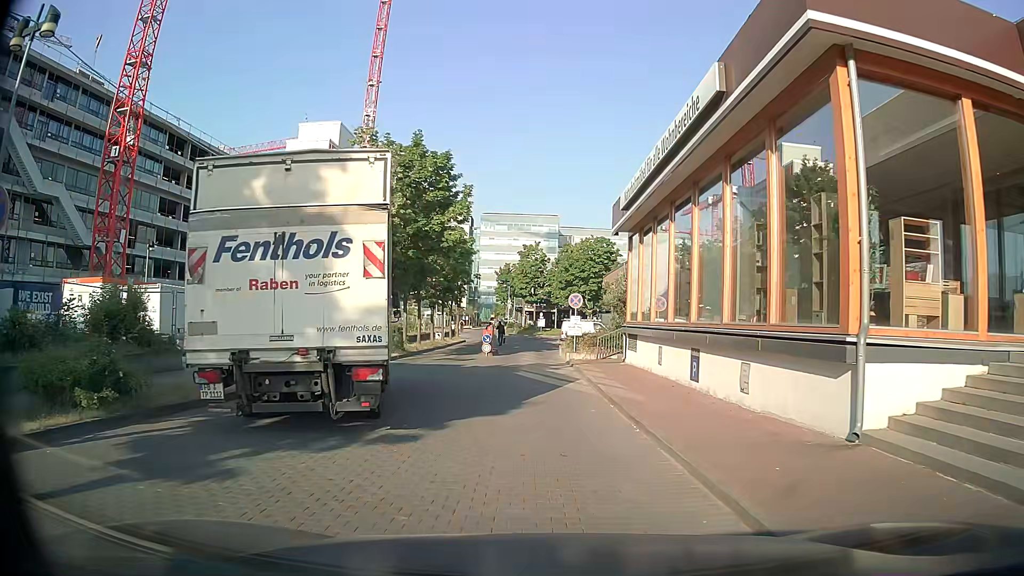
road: service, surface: paving_stones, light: Day
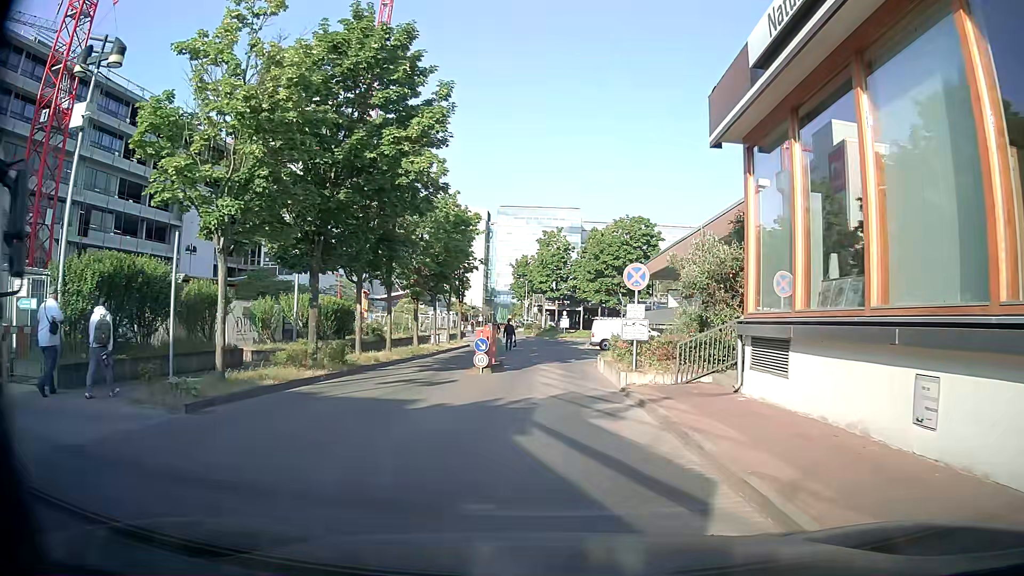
(-0.2, +12.6) m; -1°
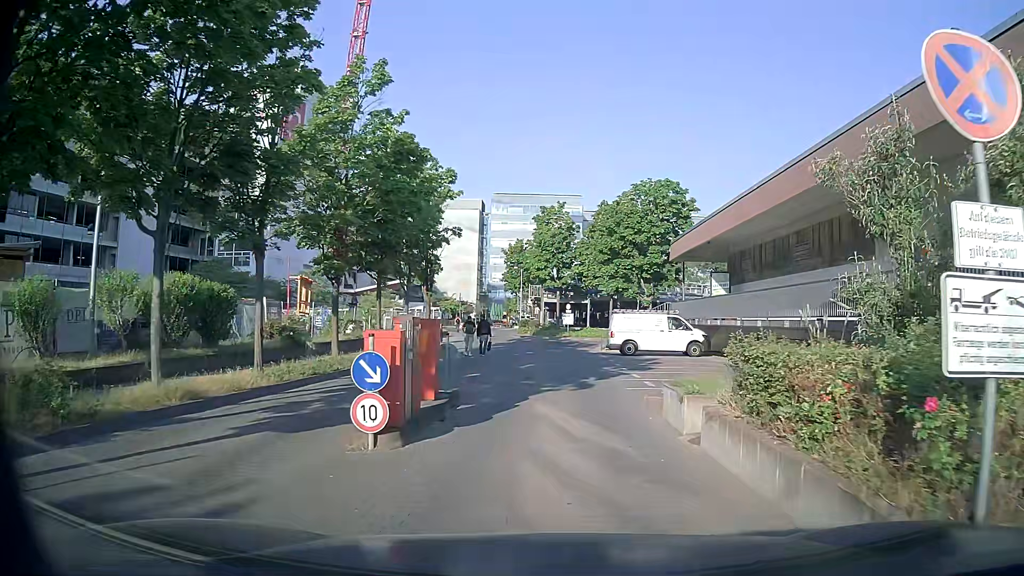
(0.0, +12.5) m; 0°
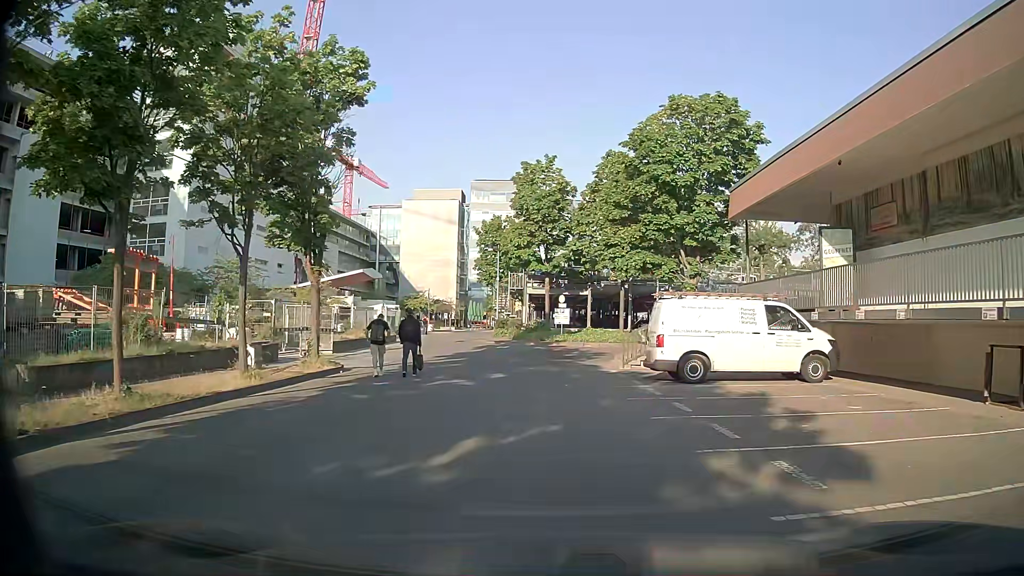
(+0.1, +15.6) m; 0°
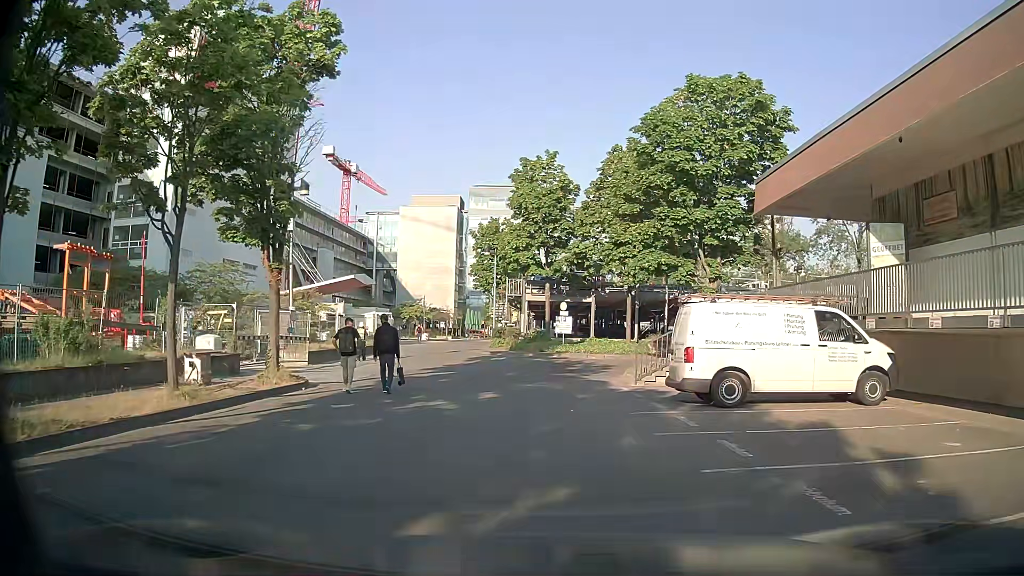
(0.0, +3.1) m; +1°
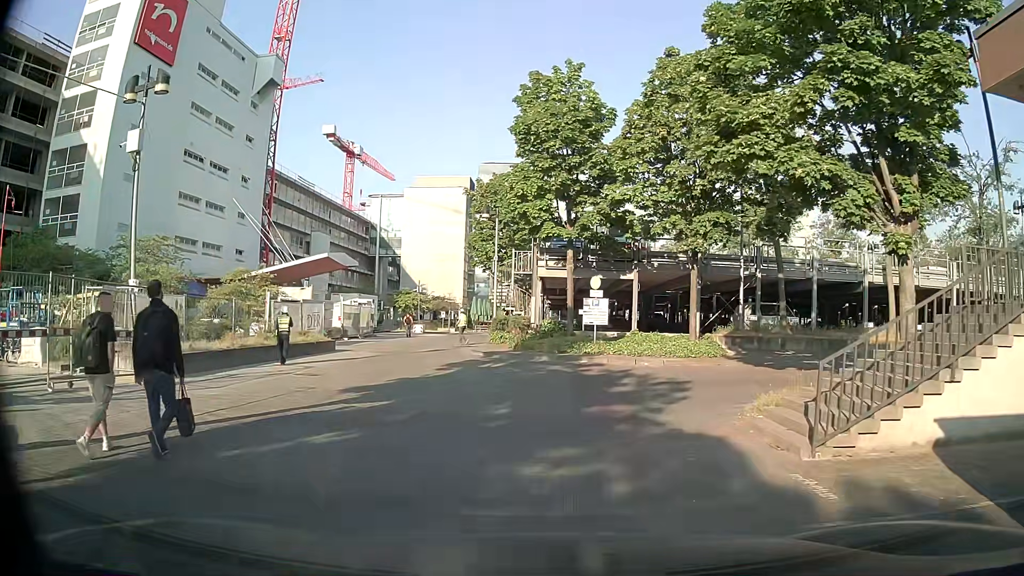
(-0.1, +12.0) m; -2°
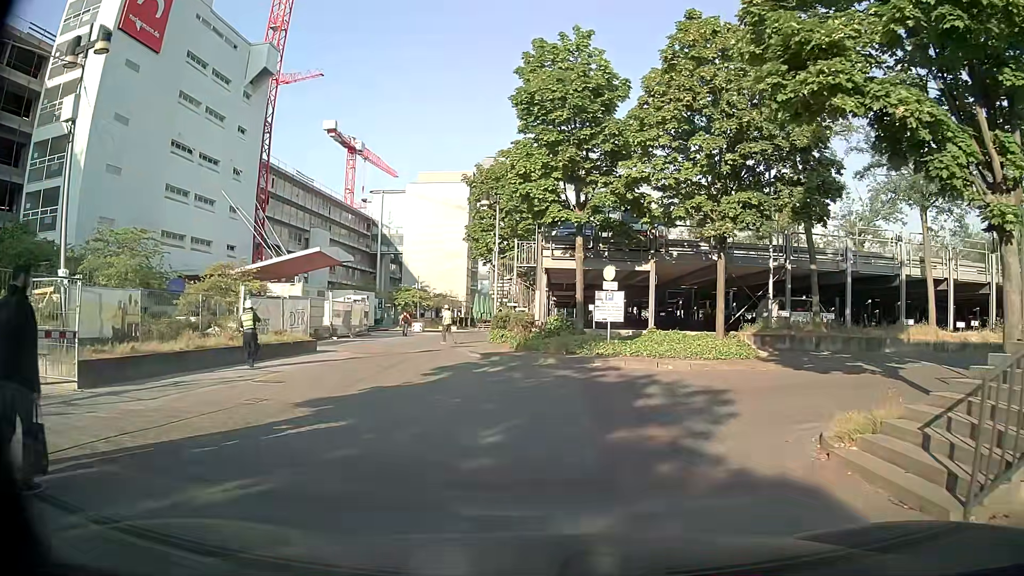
(0.0, +2.9) m; +1°
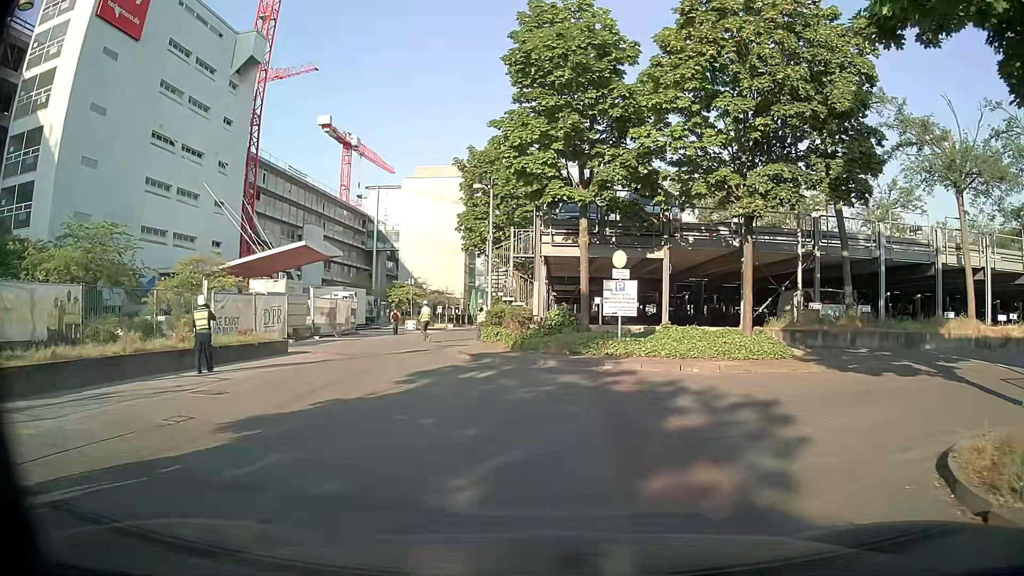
(0.0, +2.8) m; 0°
